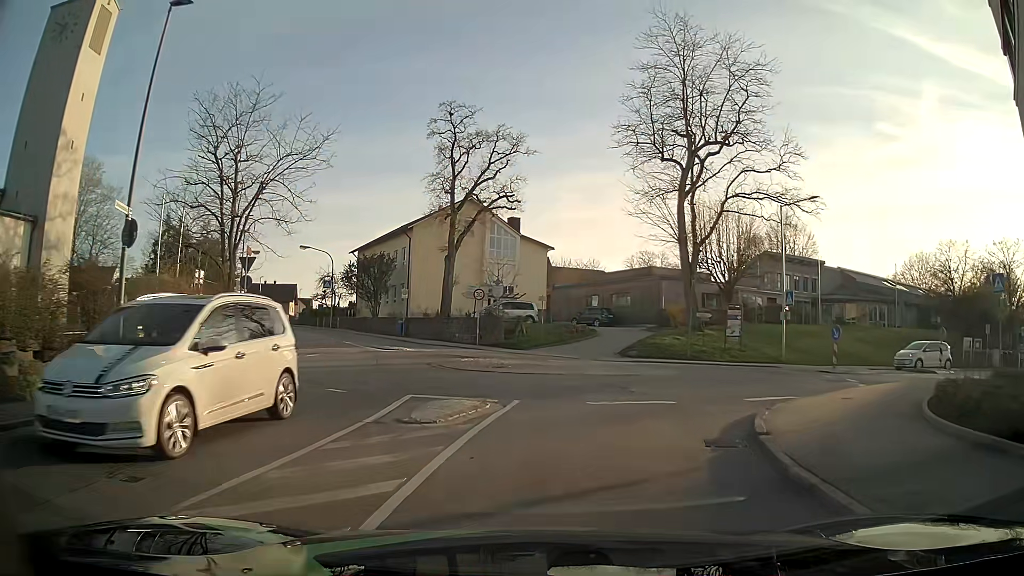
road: tertiary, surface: asphalt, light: Day
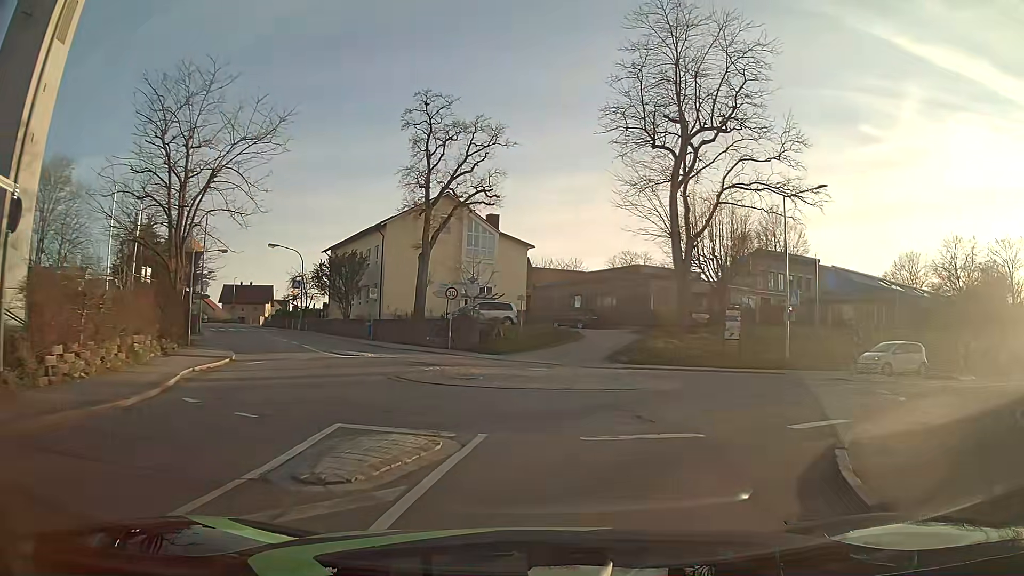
(+0.1, +3.1) m; +4°
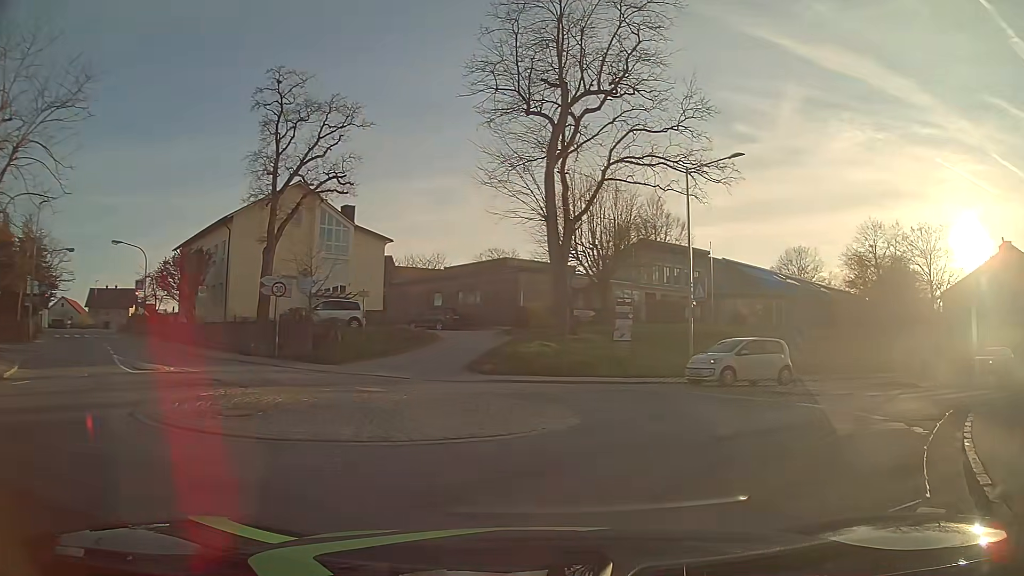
(+0.4, +5.6) m; +11°
